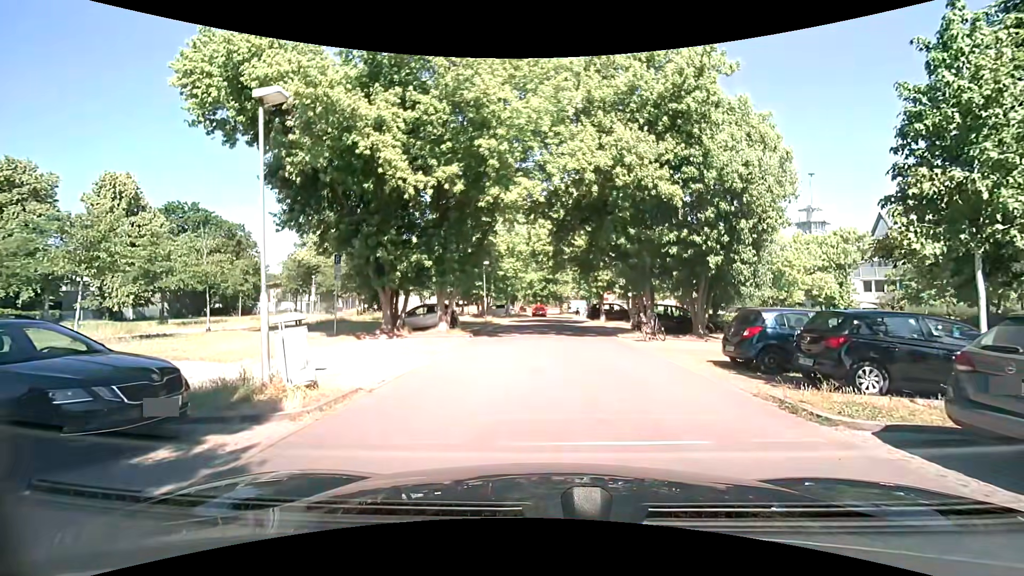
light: Day
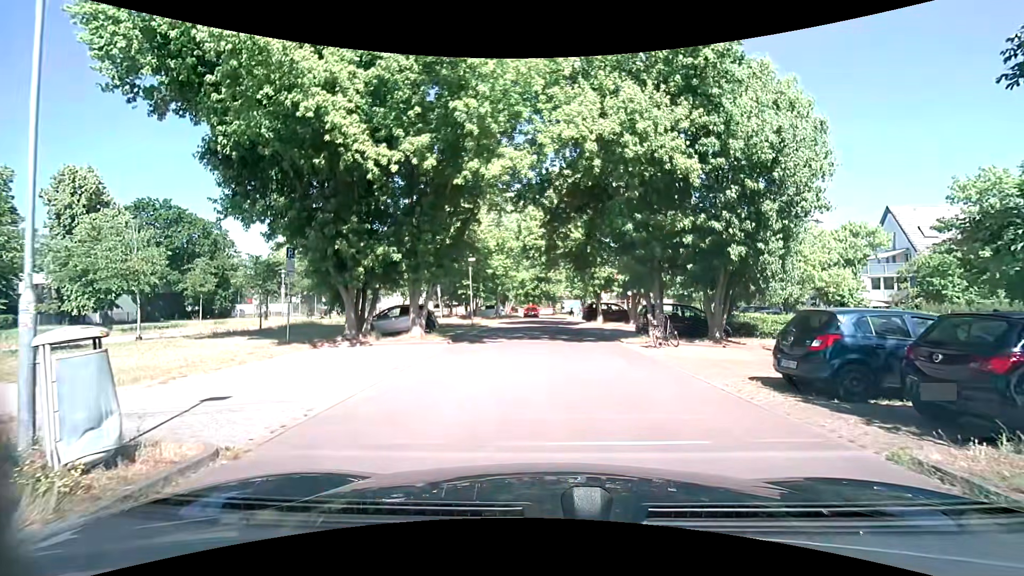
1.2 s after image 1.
(0.0, +3.3) m; +1°
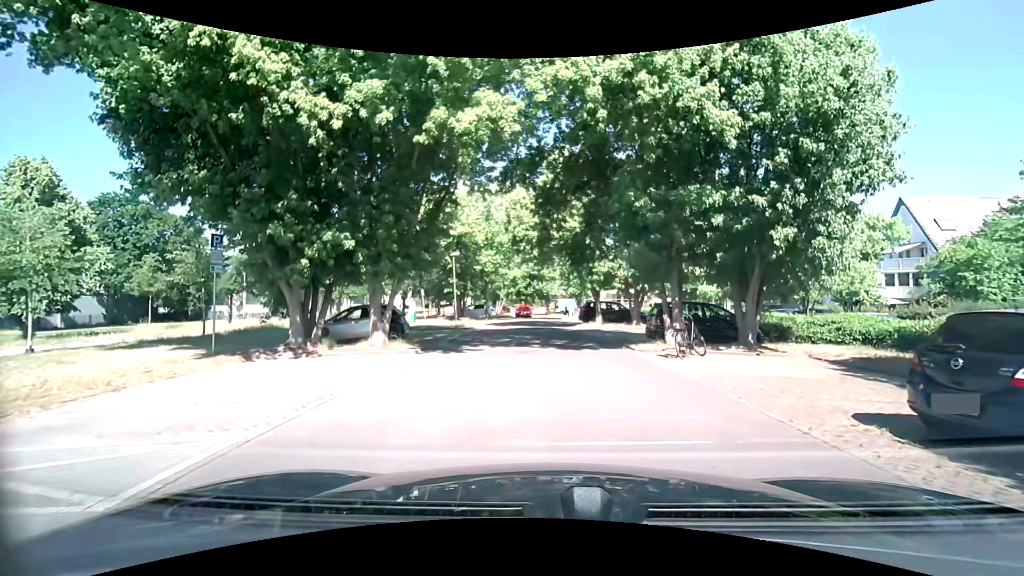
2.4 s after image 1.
(0.0, +3.7) m; +1°
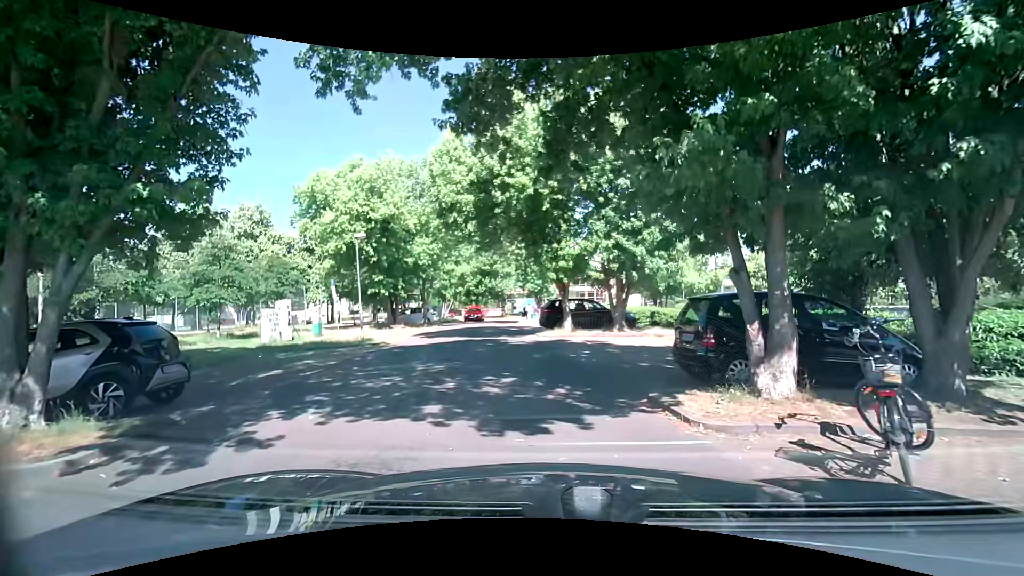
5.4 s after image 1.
(+0.4, +9.5) m; +4°
